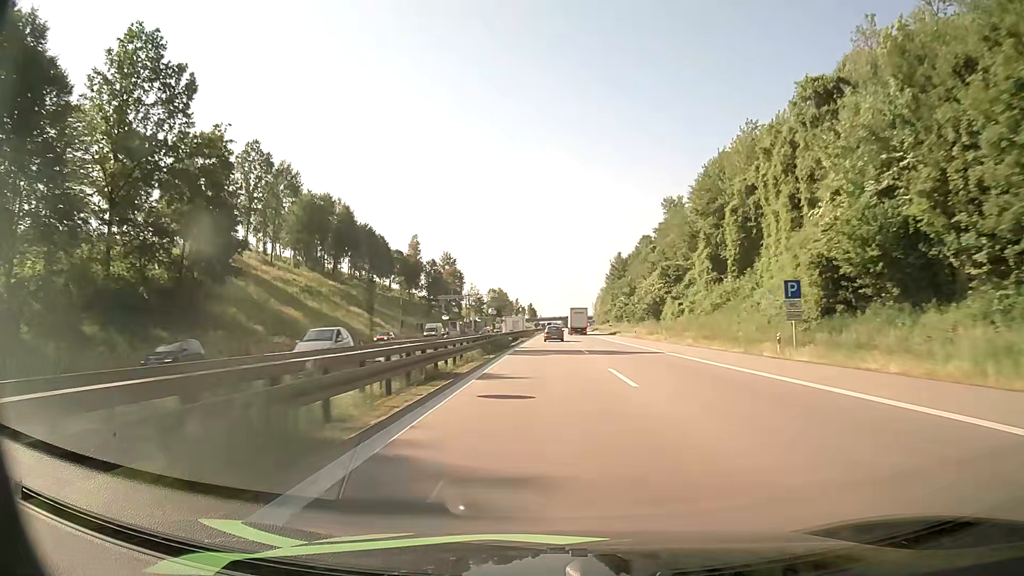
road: motorway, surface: asphalt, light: Day
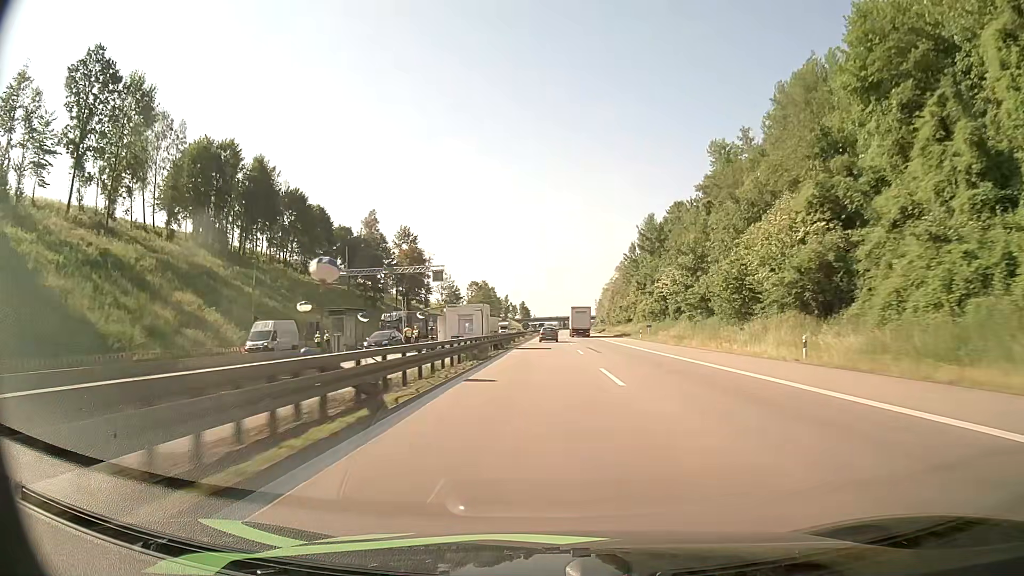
(+0.1, +53.6) m; 0°
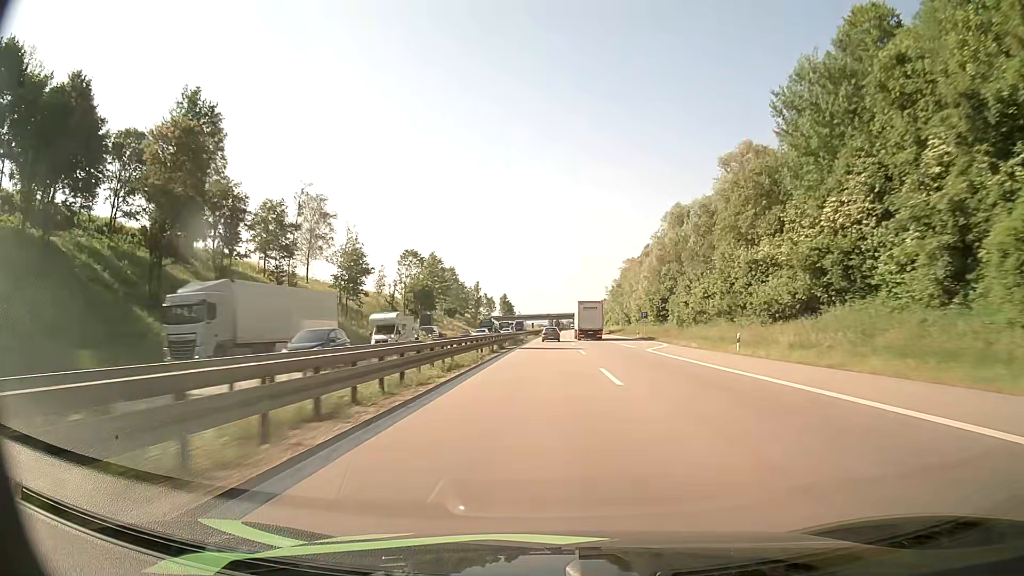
(+0.7, +90.5) m; +1°
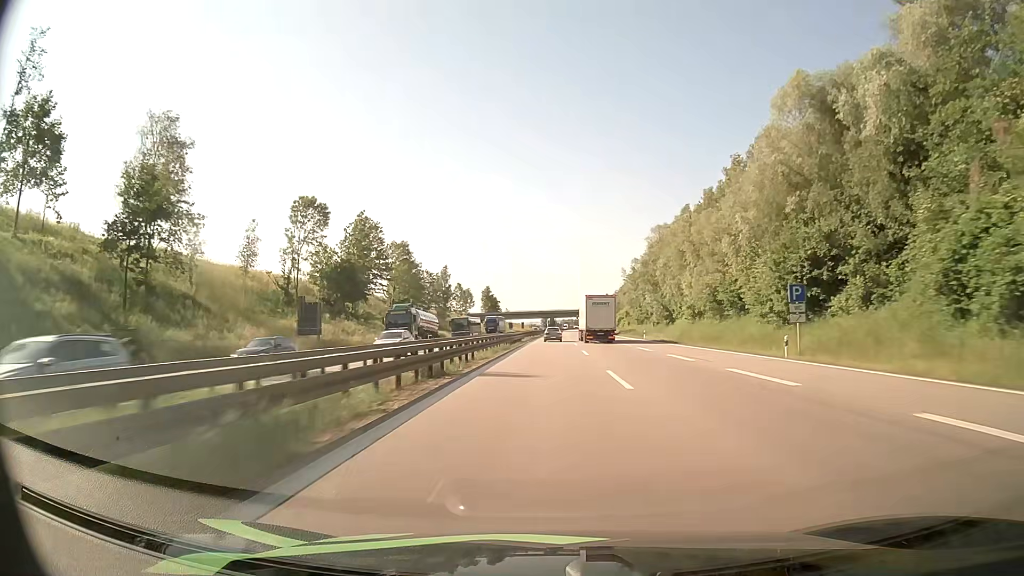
(+0.3, +55.1) m; +1°
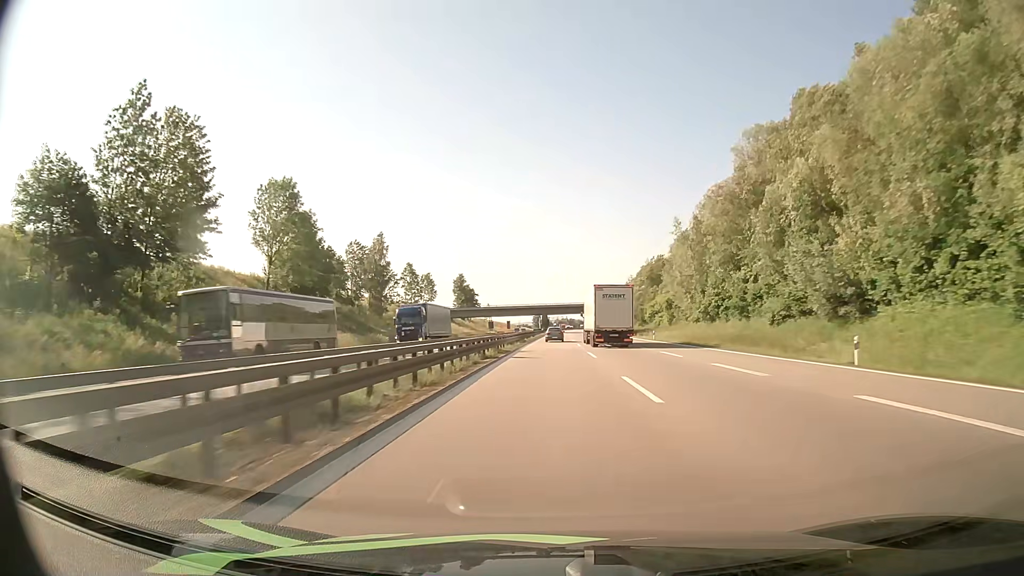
(+0.2, +56.3) m; 0°
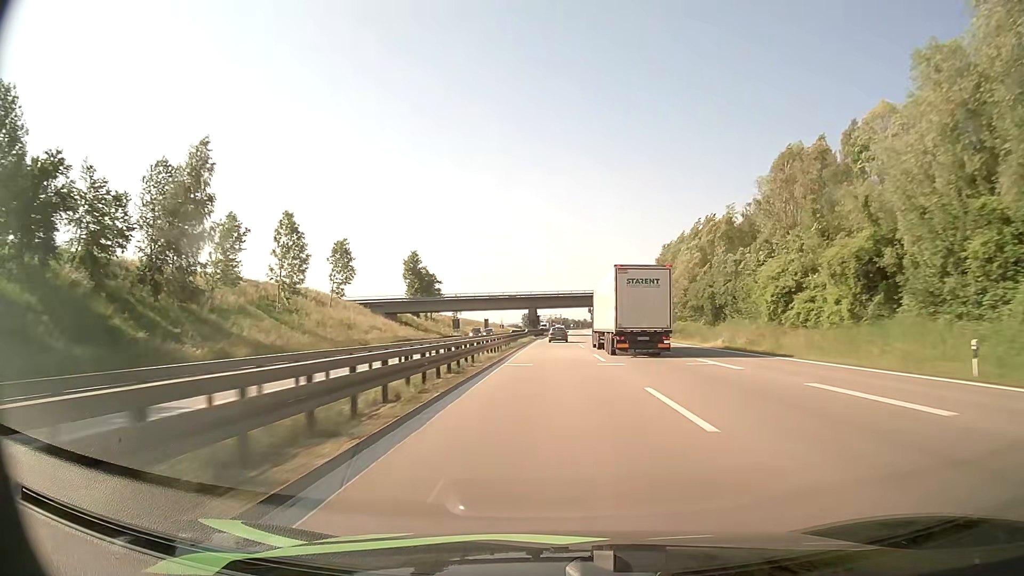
(+0.3, +57.7) m; +1°
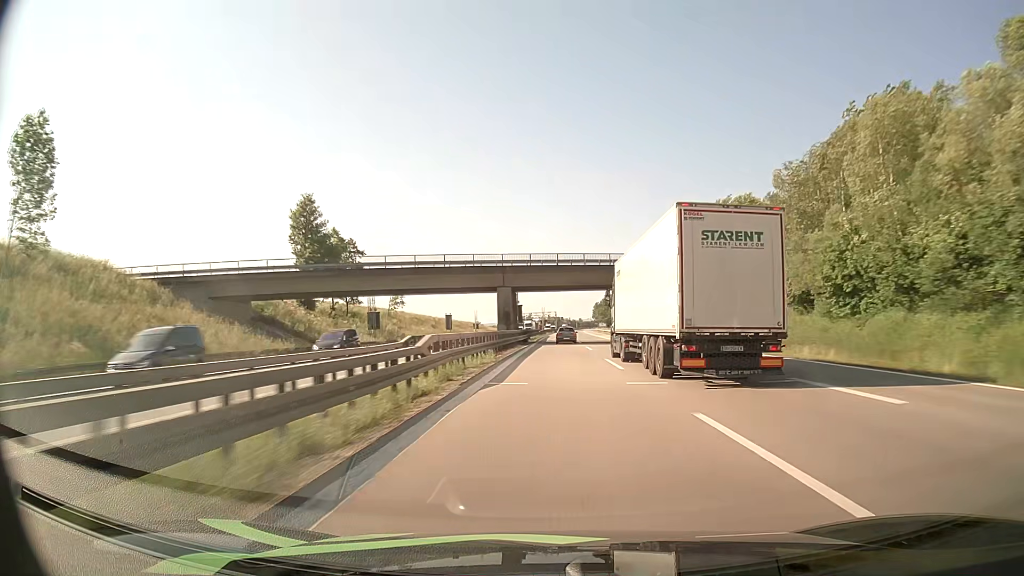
(+0.2, +59.0) m; 0°
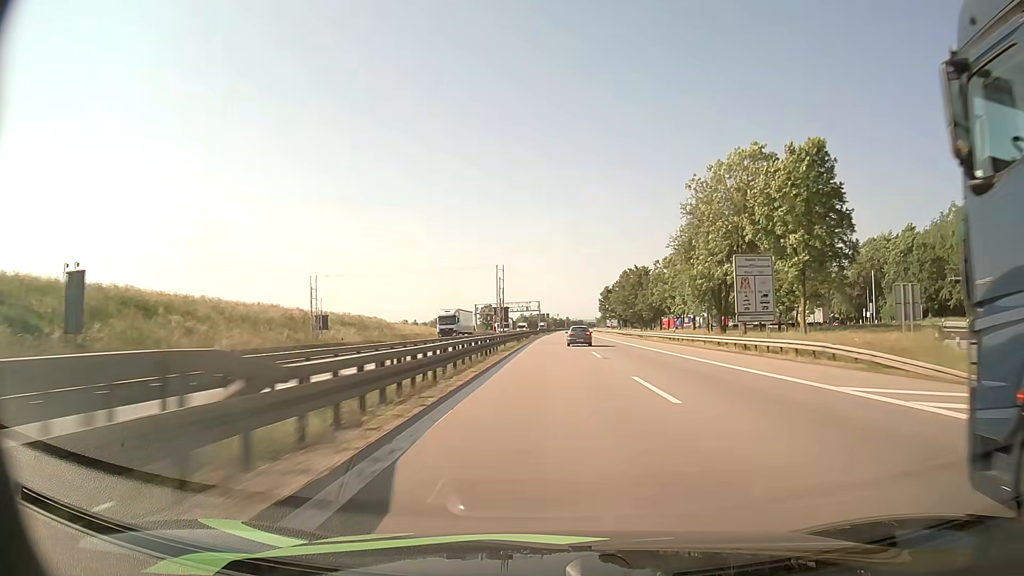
(+1.4, +101.0) m; +1°
(0, +10) (0, +20) (0, +30) (0, +40) (0, +50) (+1, +60) (+1, +70) (+1, +80) (+1, +90) (+1, +100) m
